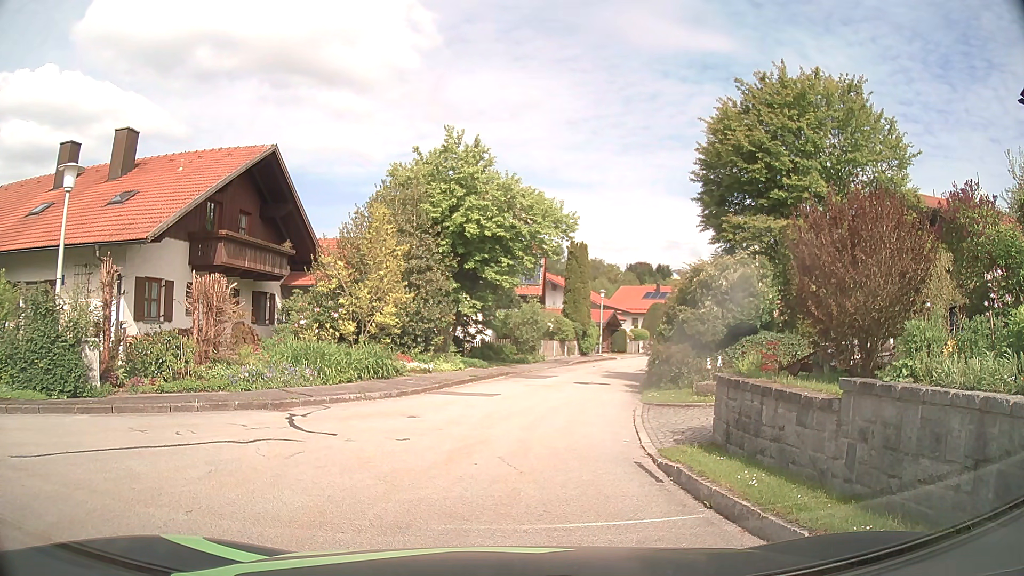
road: residential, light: Day
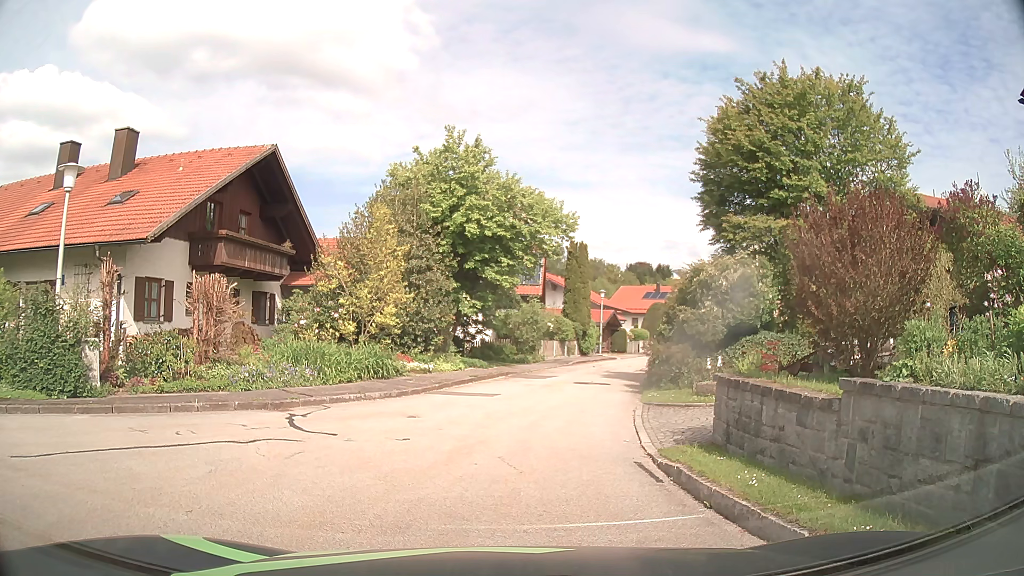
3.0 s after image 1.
(0.0, 0.0) m; 0°
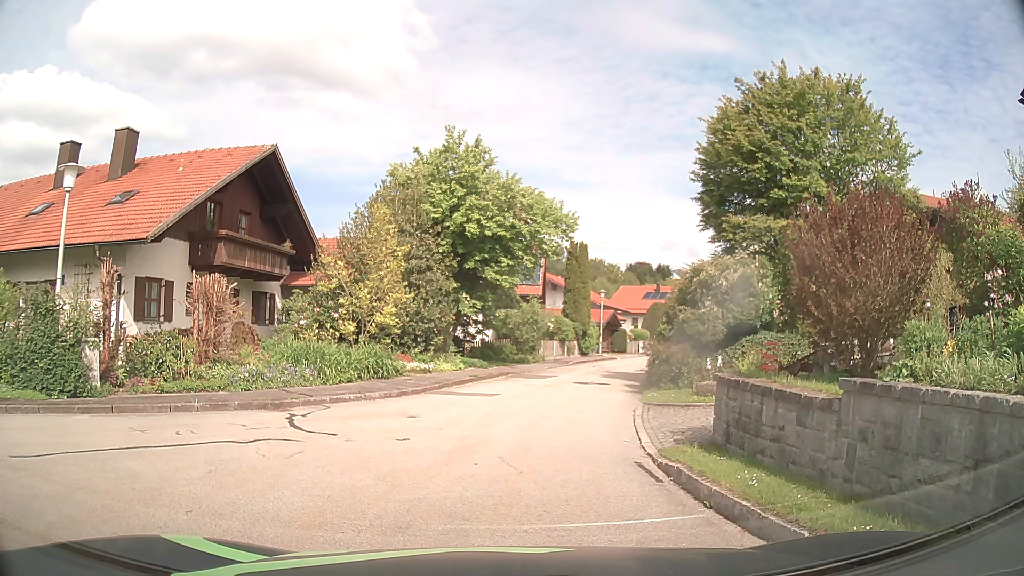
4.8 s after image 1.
(0.0, 0.0) m; 0°
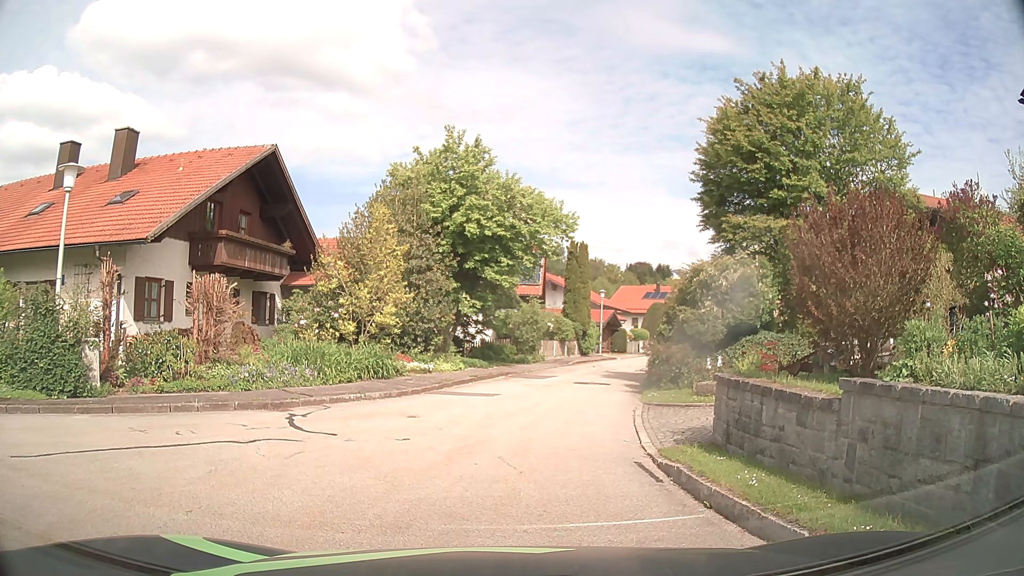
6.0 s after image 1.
(0.0, 0.0) m; 0°
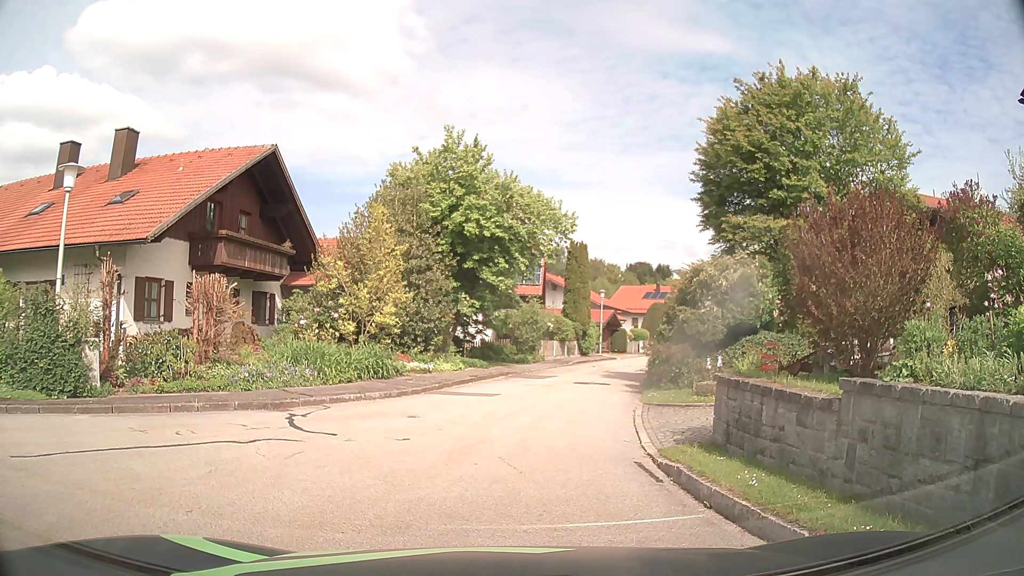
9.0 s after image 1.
(0.0, 0.0) m; 0°
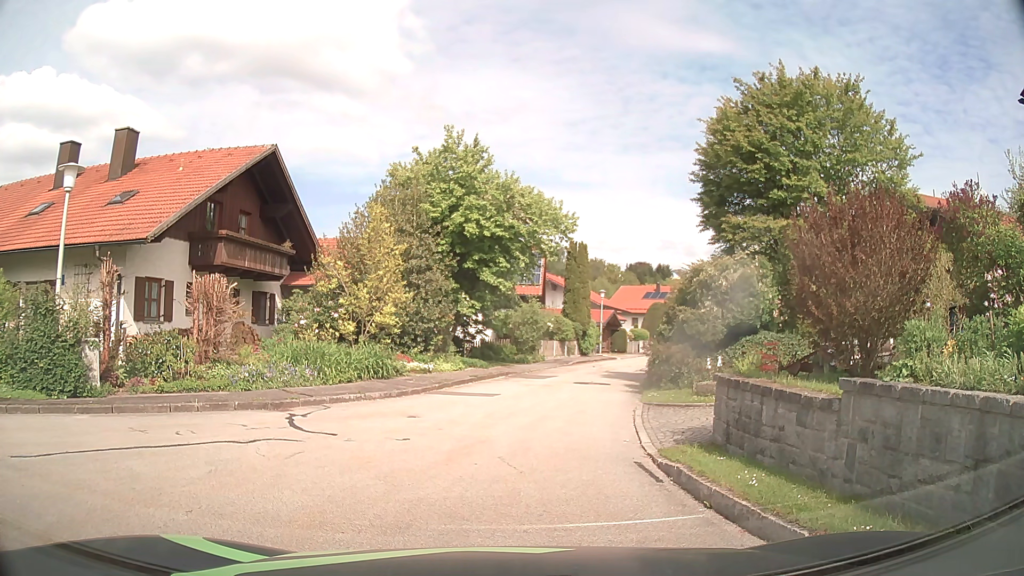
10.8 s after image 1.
(0.0, 0.0) m; 0°
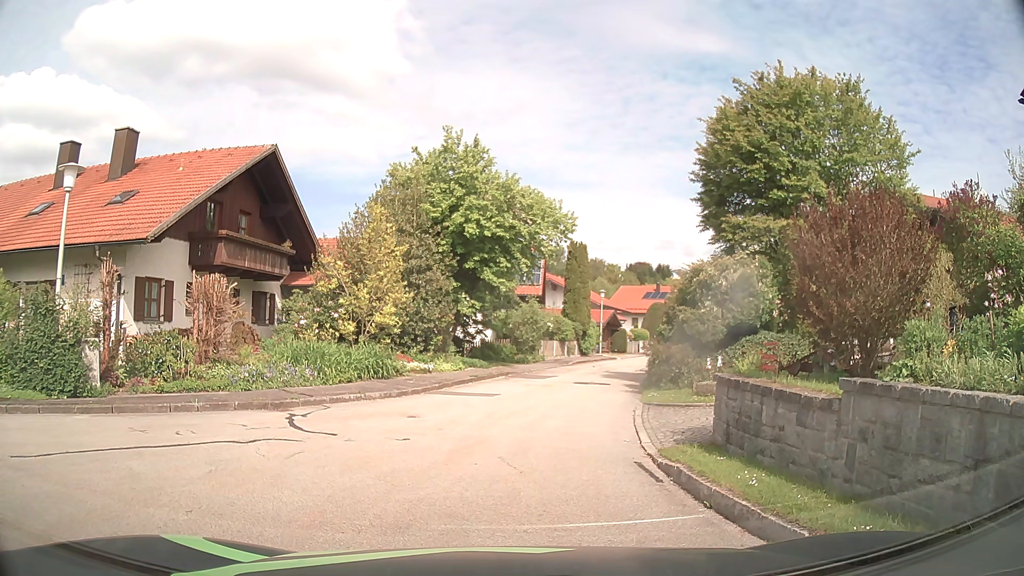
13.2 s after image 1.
(0.0, 0.0) m; 0°
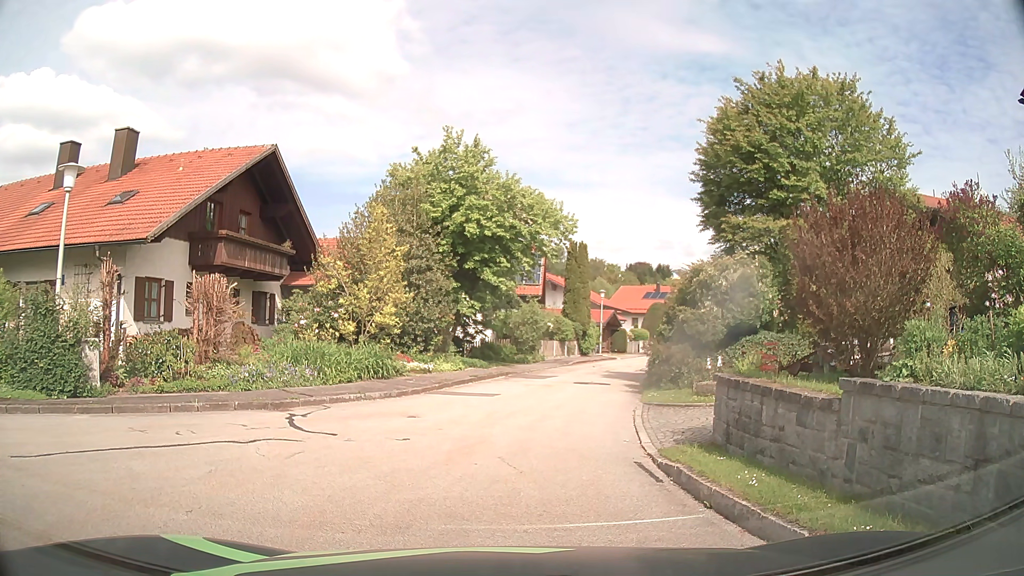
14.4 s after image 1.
(0.0, 0.0) m; 0°
(-1, +10) (0, +20) (+1, +30) (+3, +40) (+5, +49) (+8, +59) (+11, +68) (+14, +78) (+18, +87) (+23, +96) m
